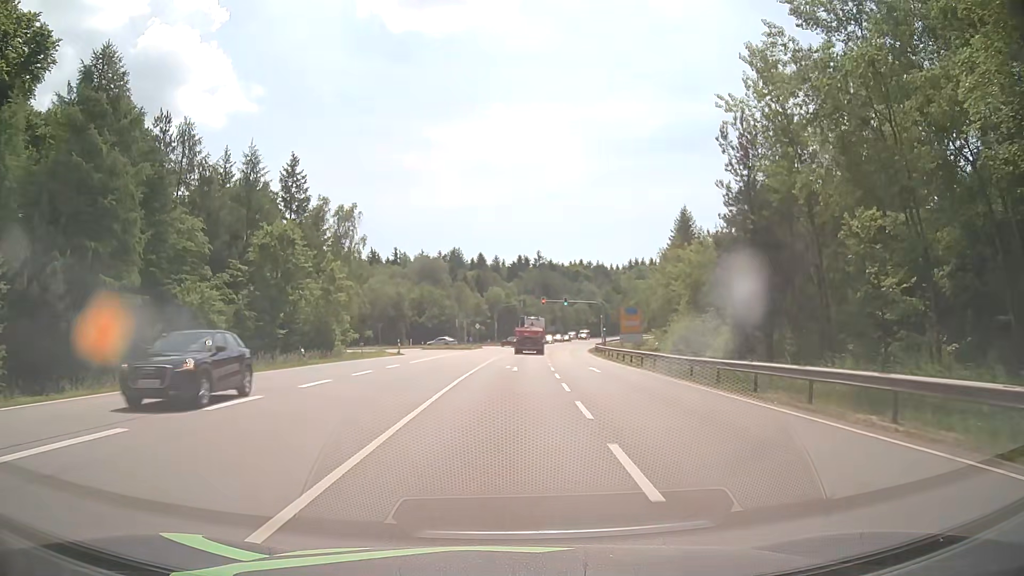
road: secondary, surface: asphalt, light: Day
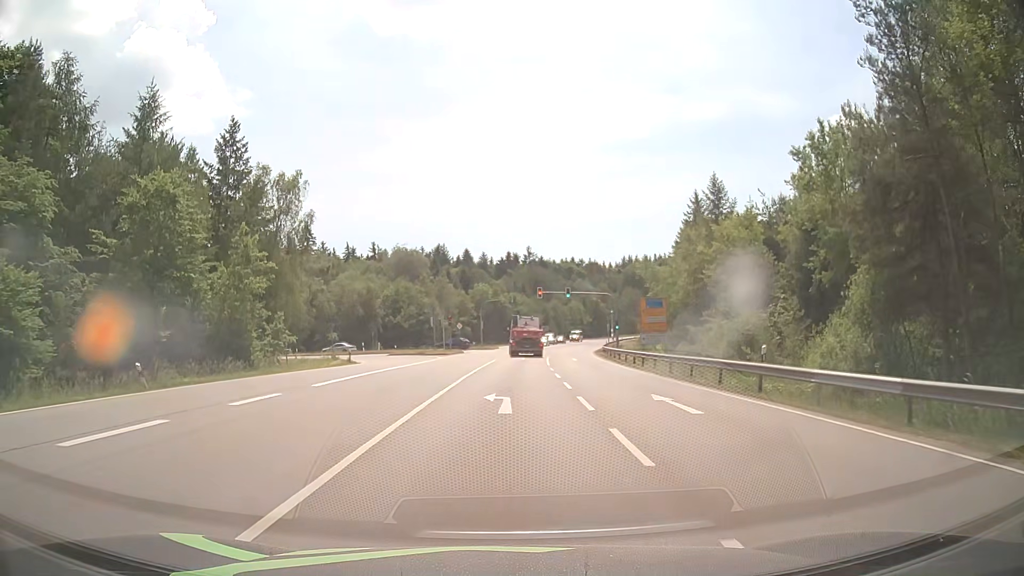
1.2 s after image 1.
(+0.2, +16.2) m; +2°
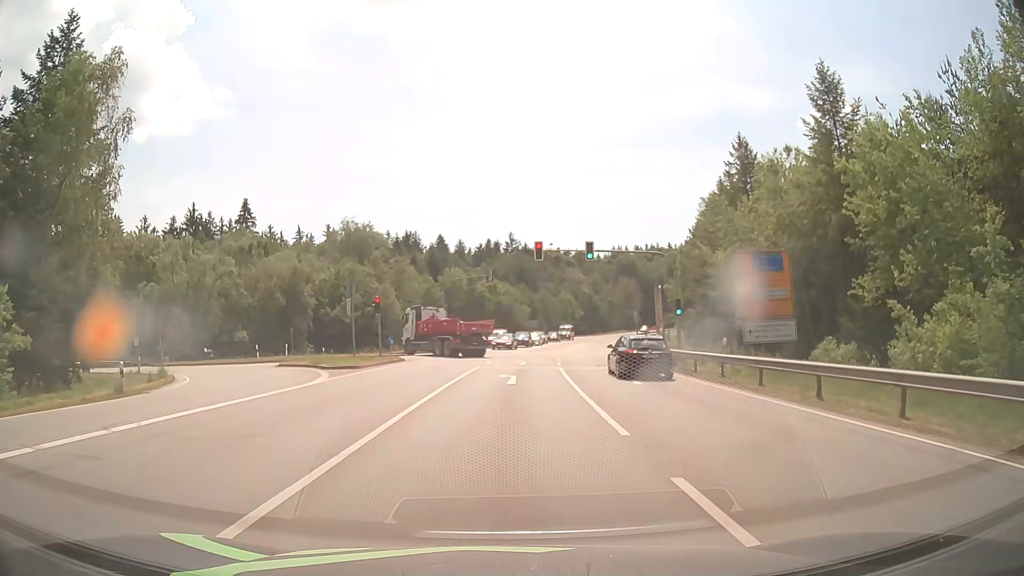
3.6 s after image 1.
(+0.1, +27.6) m; +1°
(0, +10) (0, +20) (+1, +30) (0, +40) (-5, +48) (-14, +53) (-24, +55) (-33, +57) (-43, +59) (-53, +63) m
